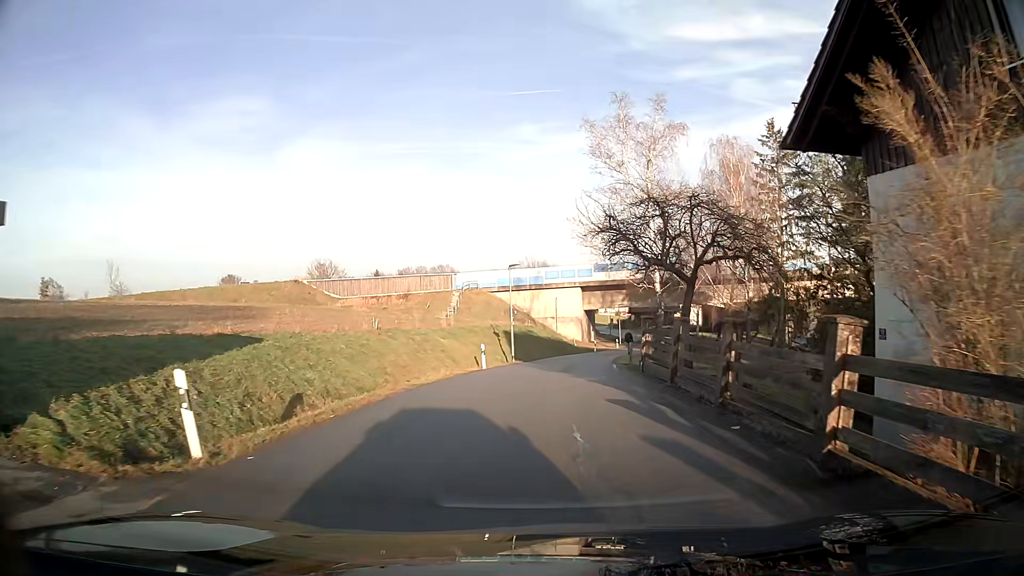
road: residential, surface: asphalt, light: Day
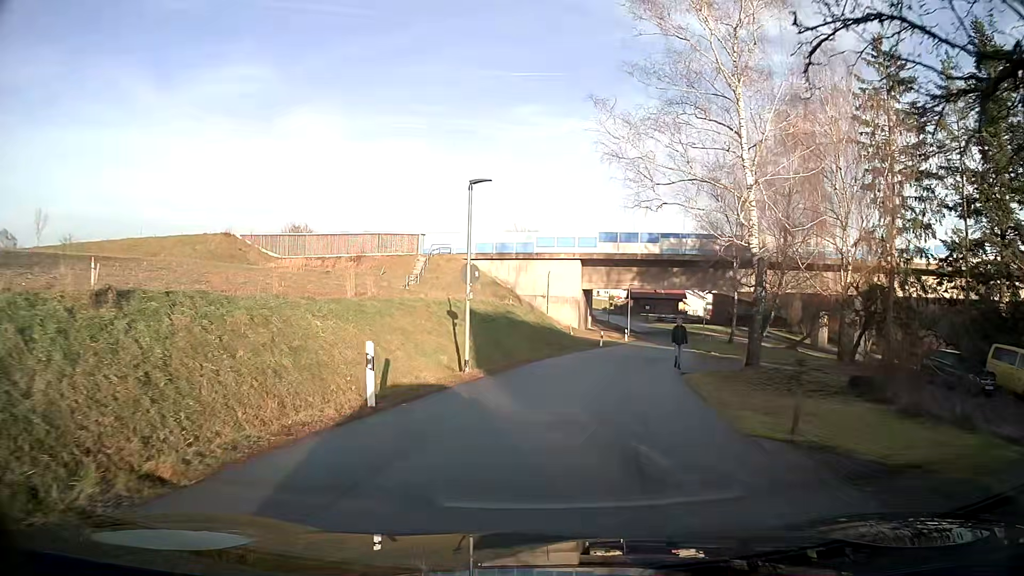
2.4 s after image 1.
(+0.2, +18.0) m; +1°
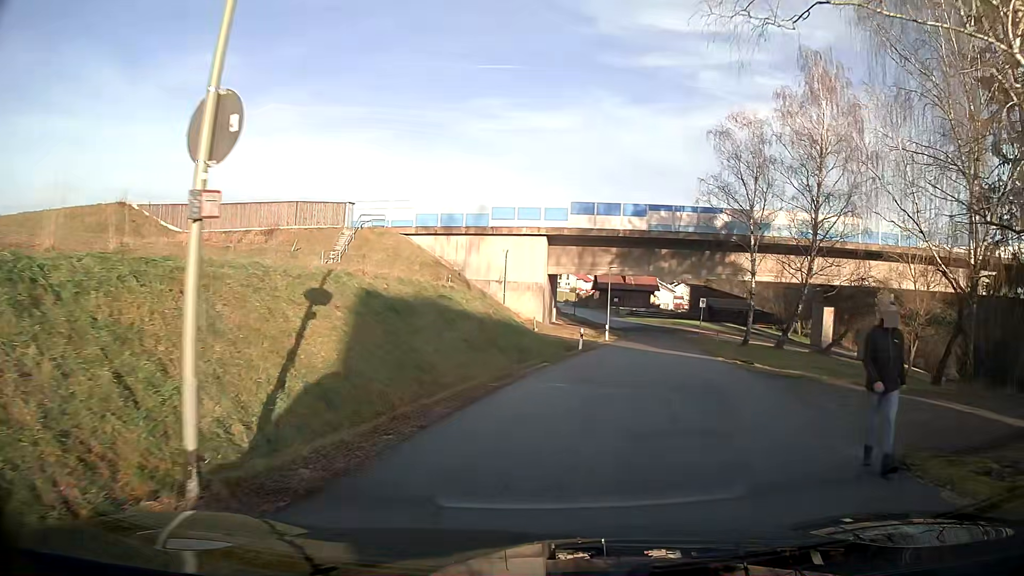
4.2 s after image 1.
(+0.5, +13.7) m; +6°
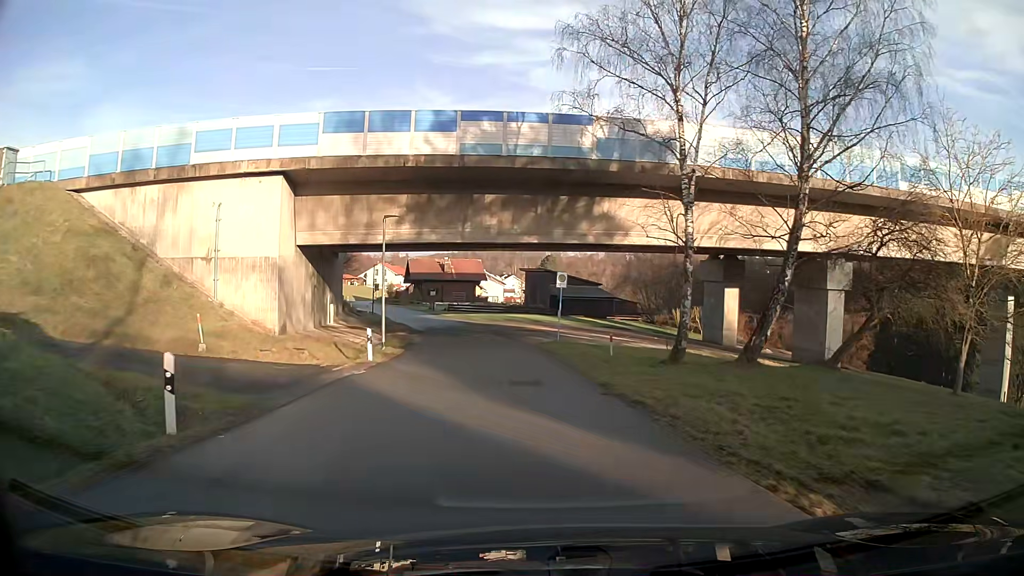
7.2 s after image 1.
(+3.7, +23.2) m; +11°
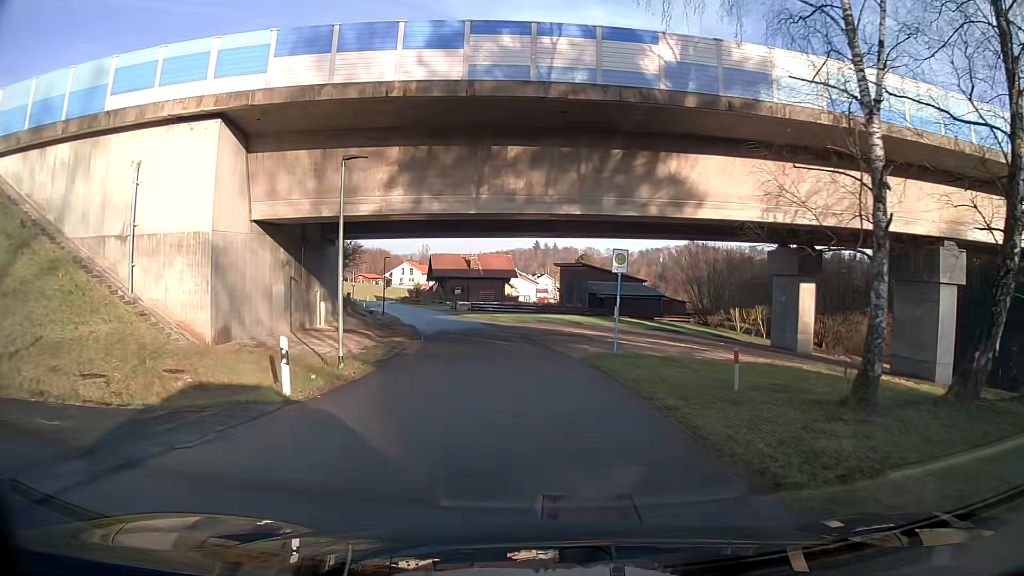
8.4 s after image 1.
(-0.2, +9.6) m; -2°
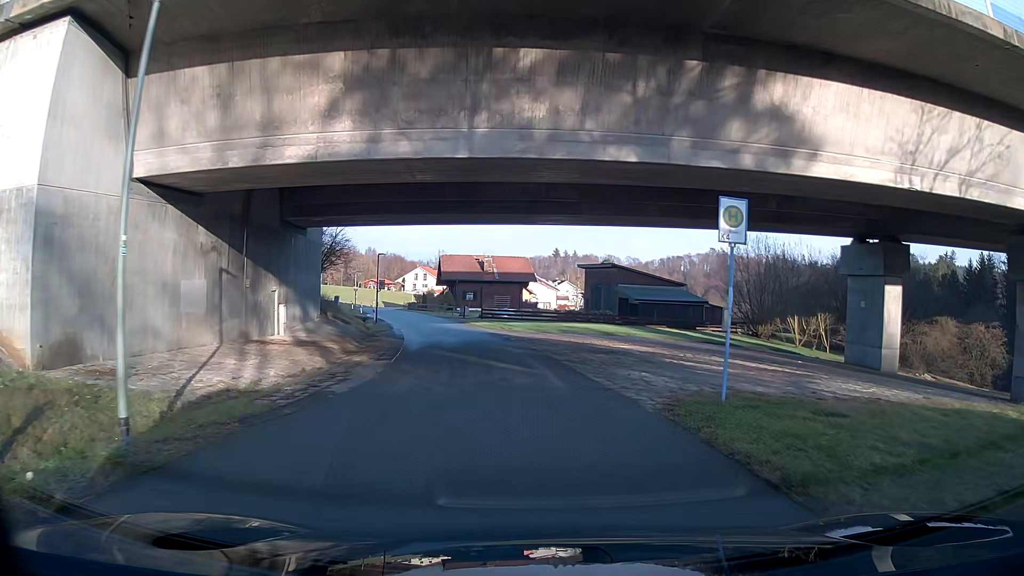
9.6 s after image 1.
(-0.1, +9.7) m; -2°
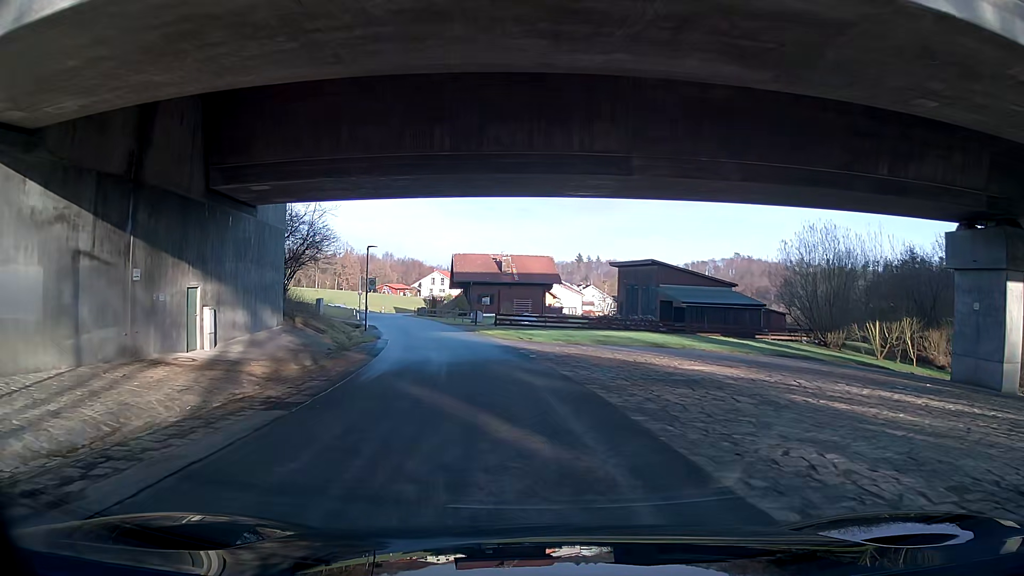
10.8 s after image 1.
(-0.2, +9.6) m; -2°
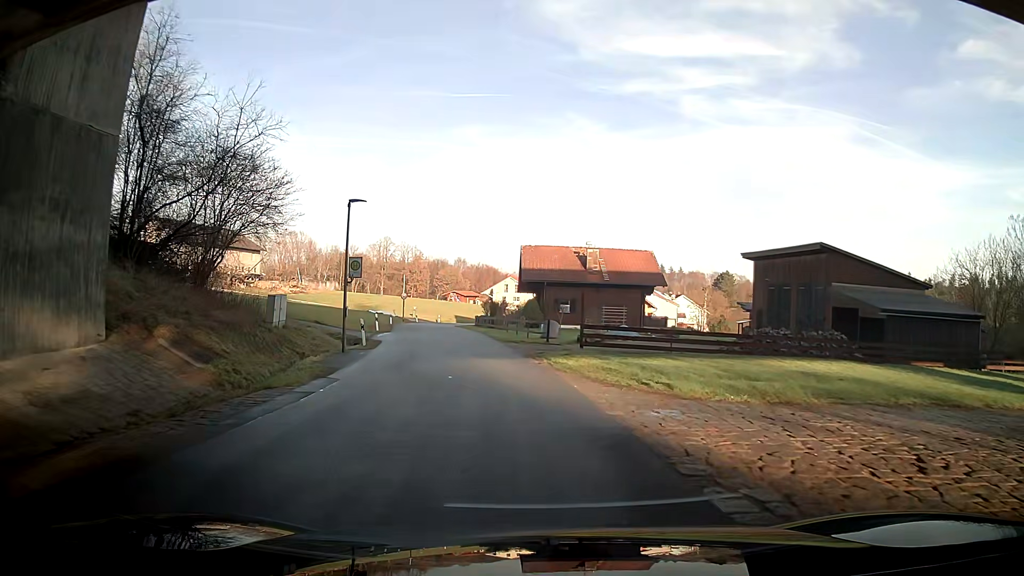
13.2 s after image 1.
(-1.0, +18.5) m; -6°
(0, +10) (-2, +20) (-3, +30) (-5, +40) (-7, +49) (-8, +59) (-9, +69) (-7, +79) (-5, +89) (-3, +99) m
